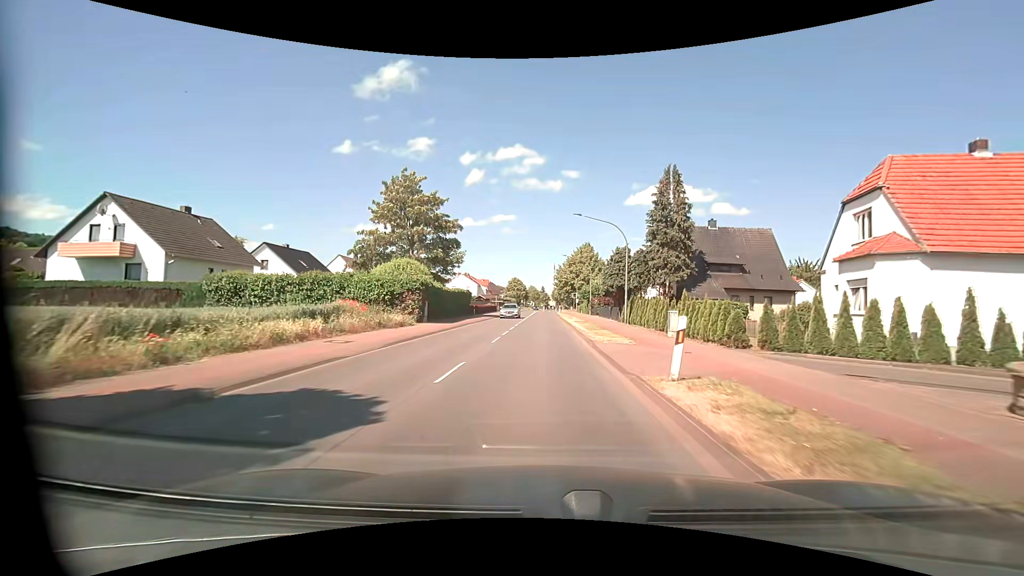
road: primary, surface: asphalt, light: Day
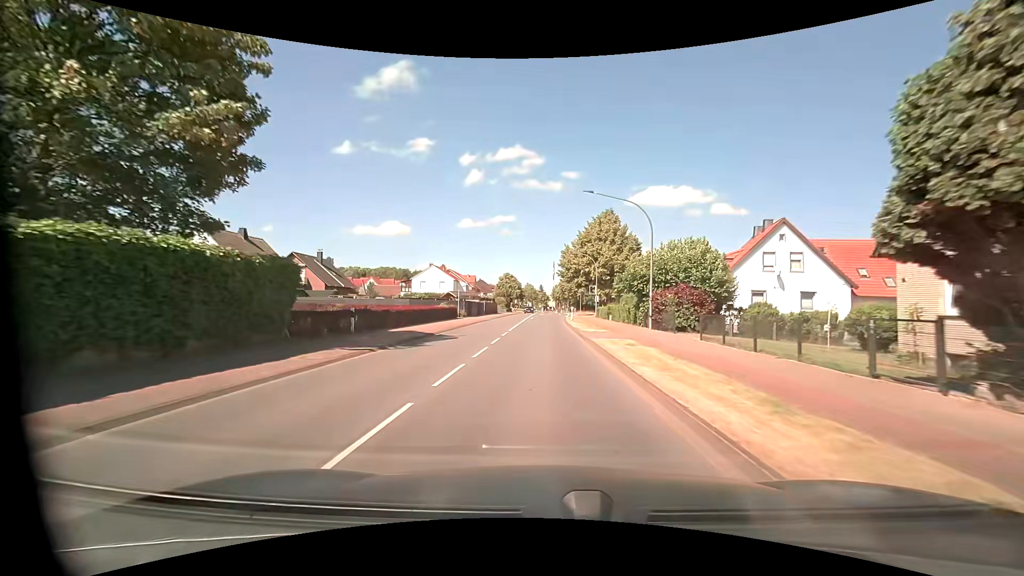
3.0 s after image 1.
(-0.1, +36.5) m; 0°
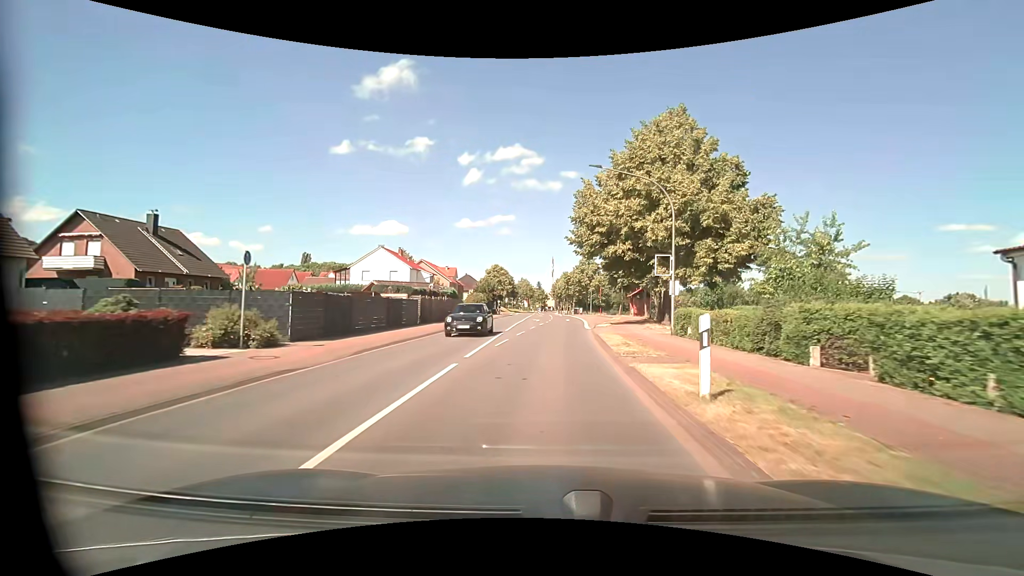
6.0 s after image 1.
(+0.1, +34.3) m; 0°
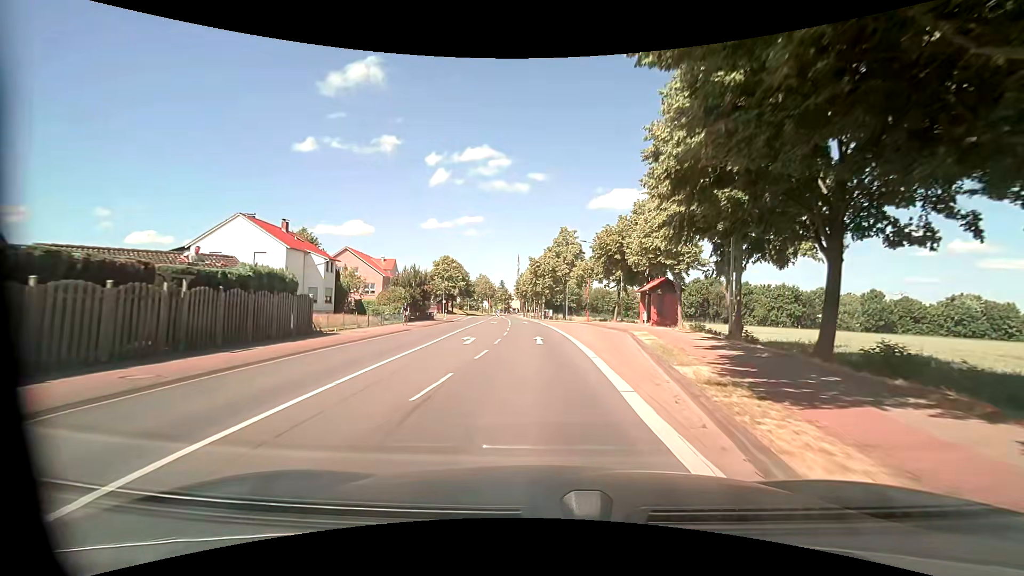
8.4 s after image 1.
(+1.0, +27.5) m; +4°
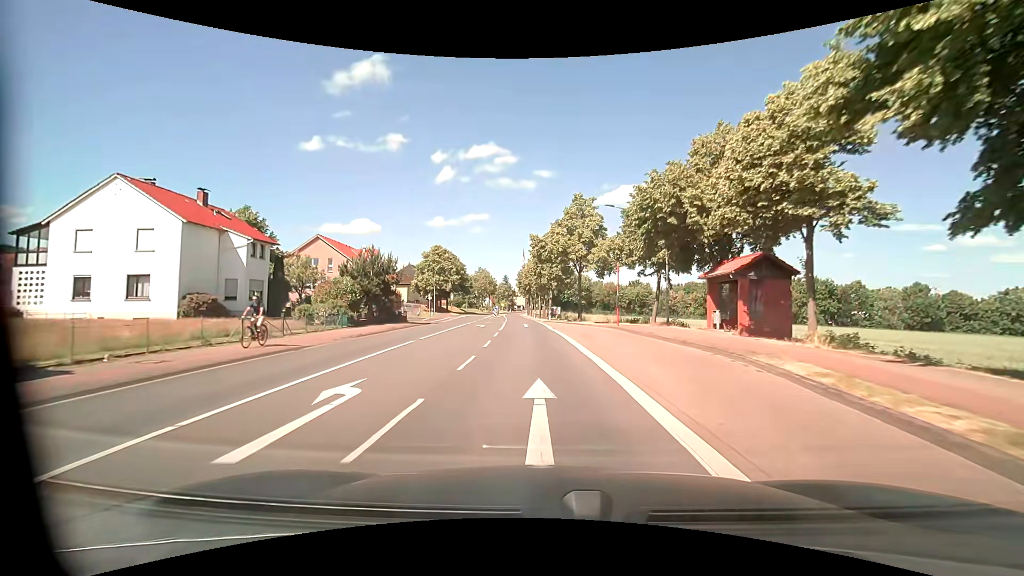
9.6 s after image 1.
(0.0, +14.8) m; 0°
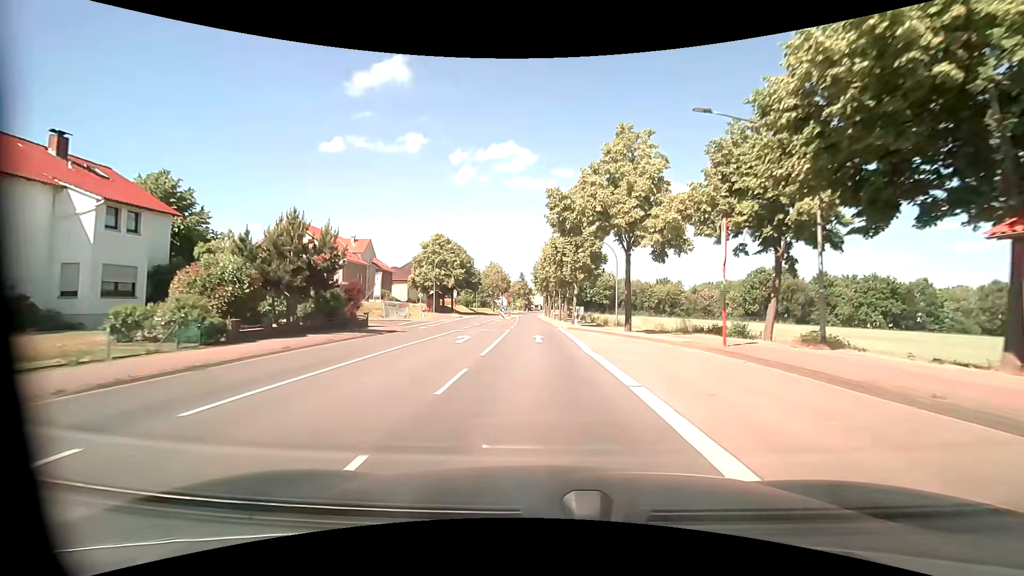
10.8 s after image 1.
(-0.3, +14.9) m; -2°
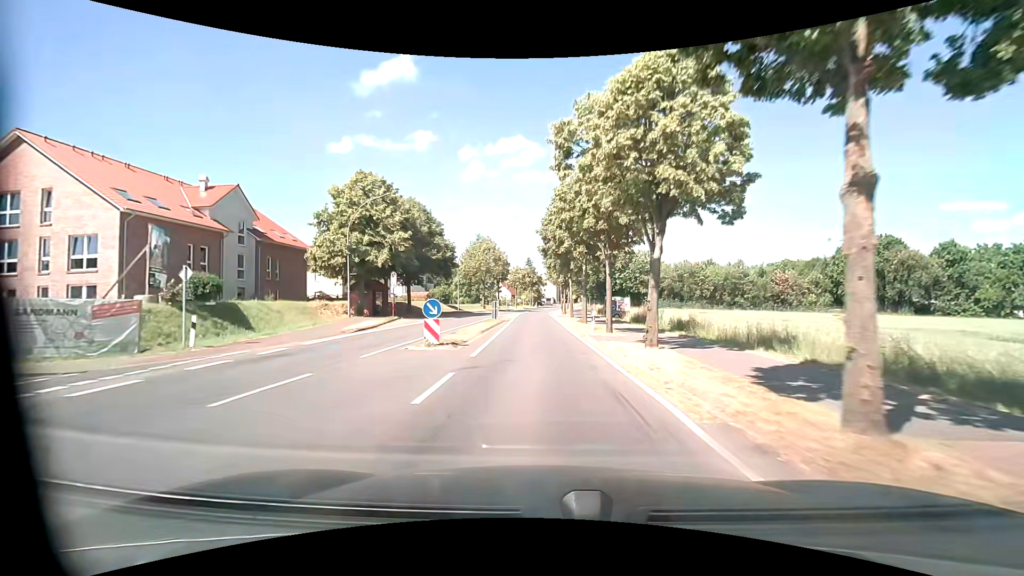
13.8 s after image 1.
(-0.7, +37.7) m; -1°
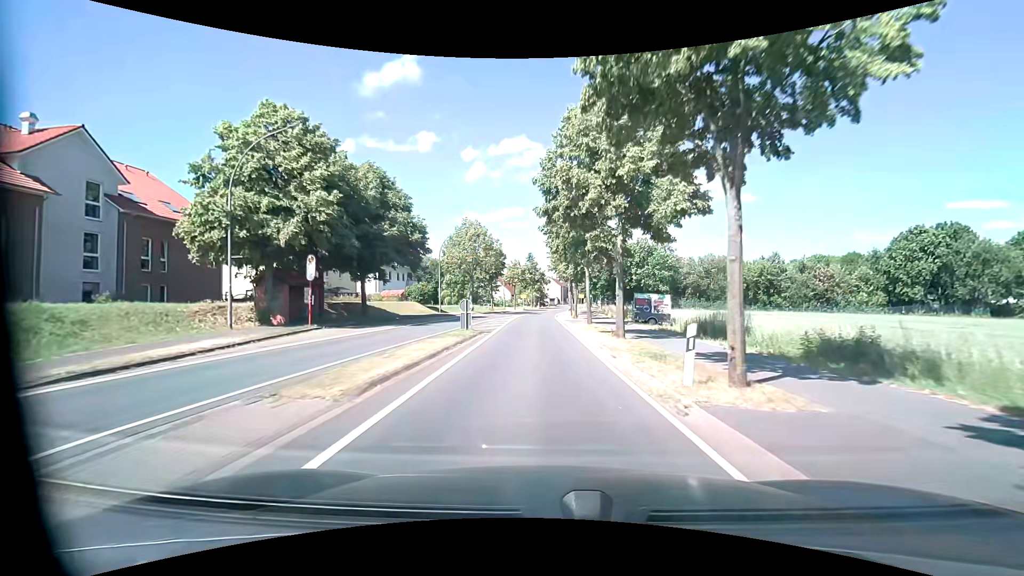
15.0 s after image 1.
(-0.2, +15.4) m; -1°
(0, +10) (0, +20) (0, +30) (0, +40) (-1, +50) (0, +60) (0, +70) (+1, +80) (+2, +90) (+4, +100) m
